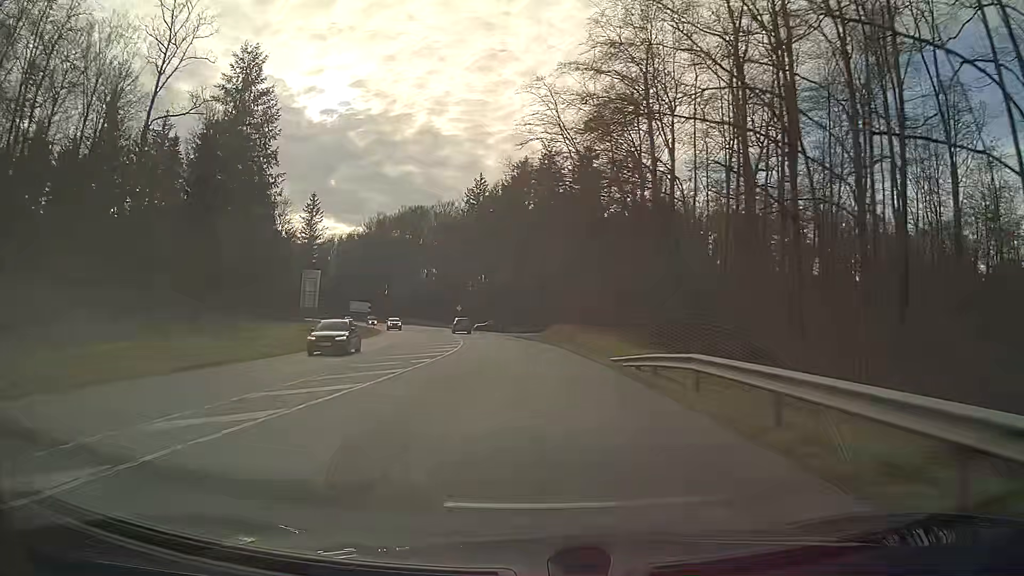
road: secondary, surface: asphalt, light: Day
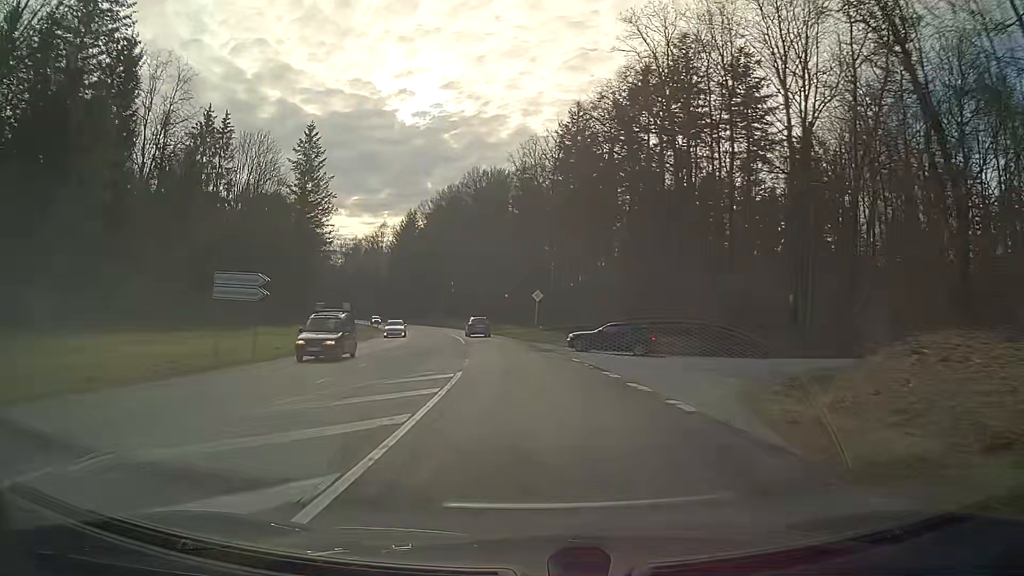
(-4.0, +53.2) m; -9°
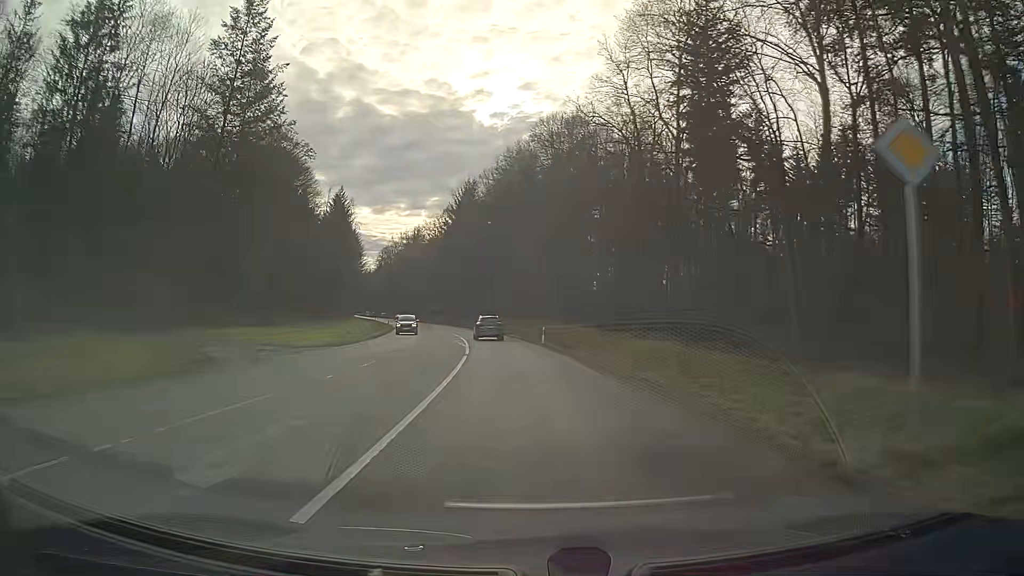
(-2.4, +40.8) m; -7°
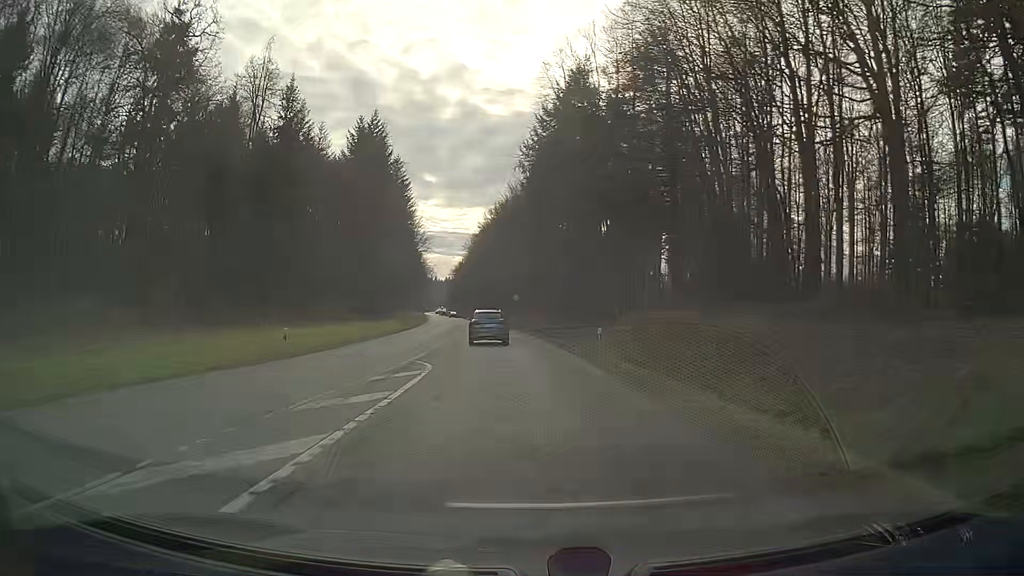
(-5.7, +64.0) m; -10°
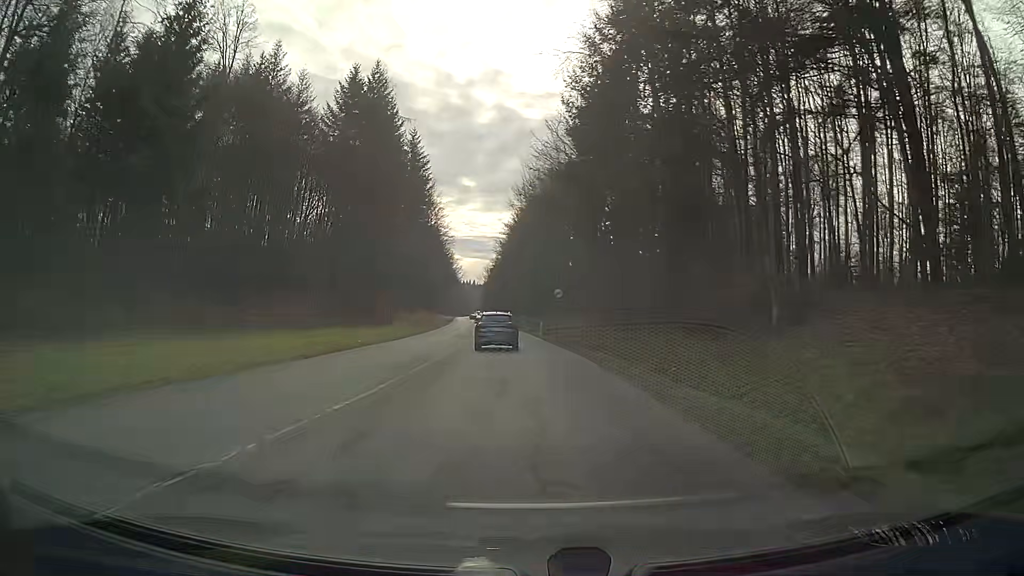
(-0.7, +23.2) m; -3°
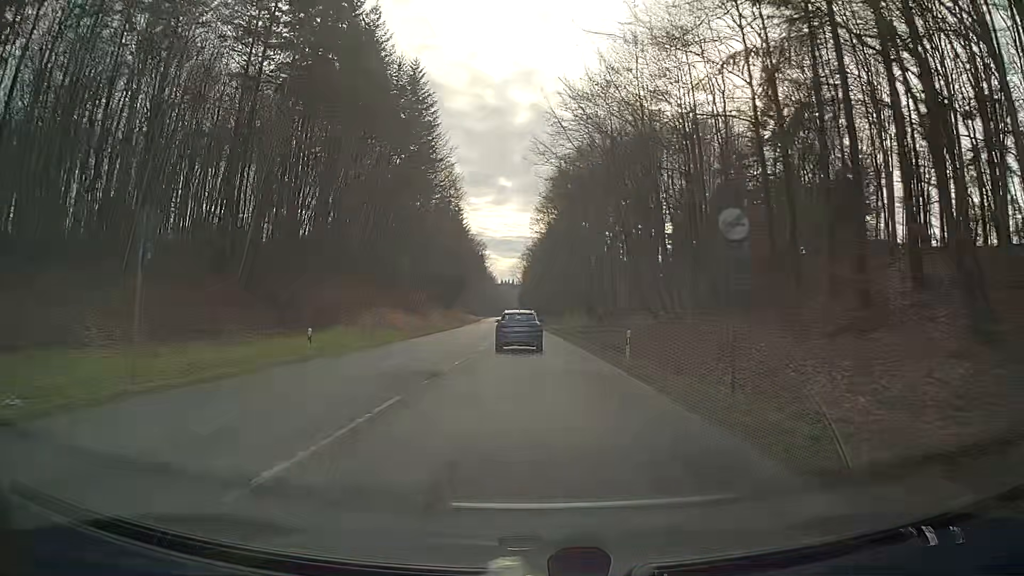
(-1.1, +32.9) m; -3°
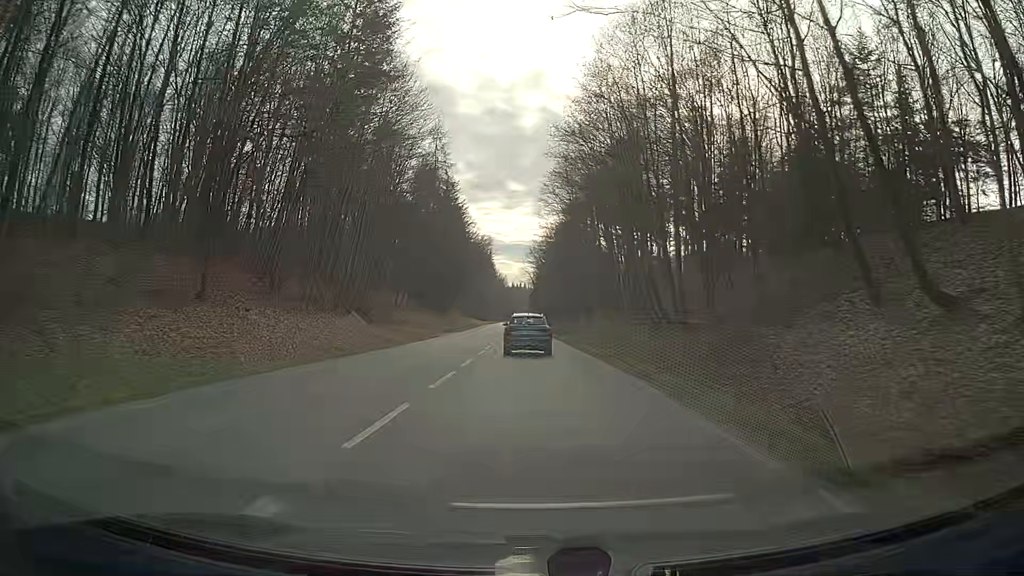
(-0.3, +31.4) m; -1°
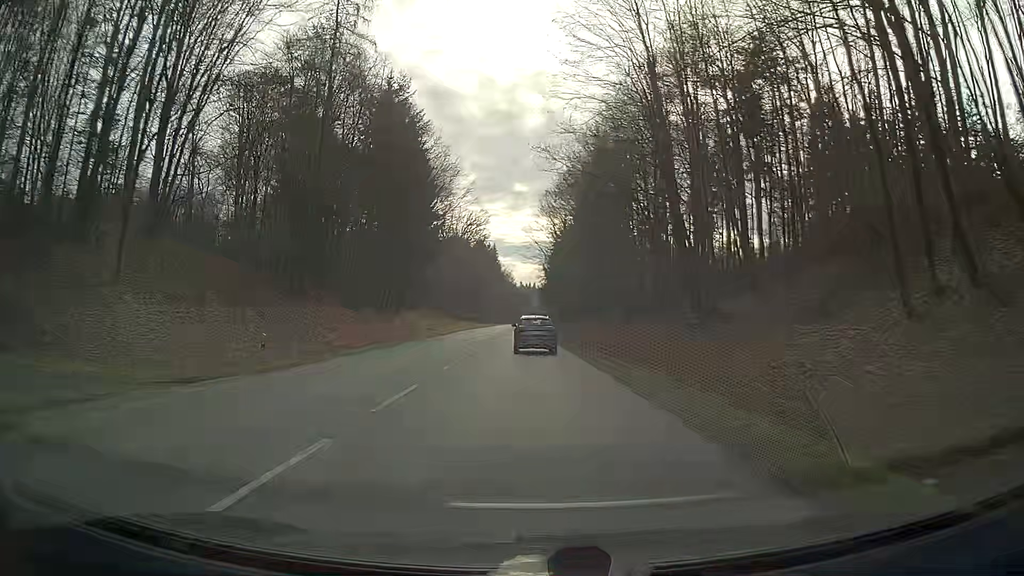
(-0.1, +51.2) m; 0°
